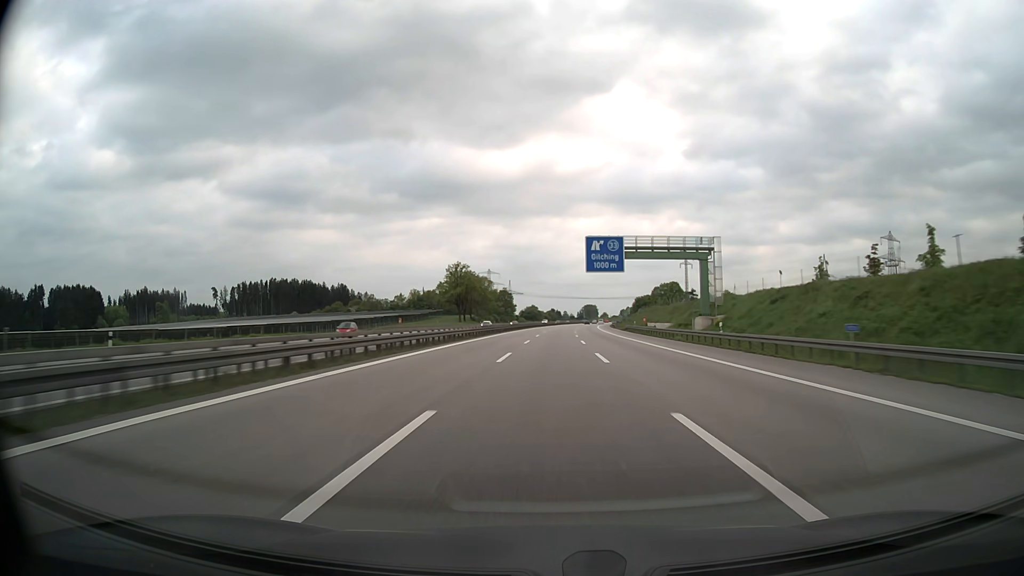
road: motorway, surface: asphalt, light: Day
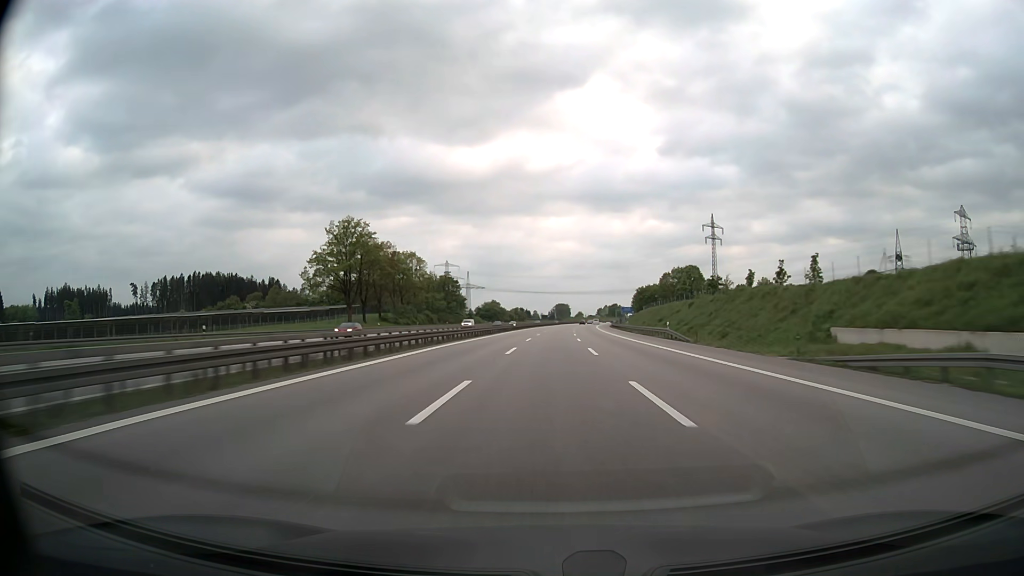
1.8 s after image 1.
(+2.0, +85.5) m; +3°
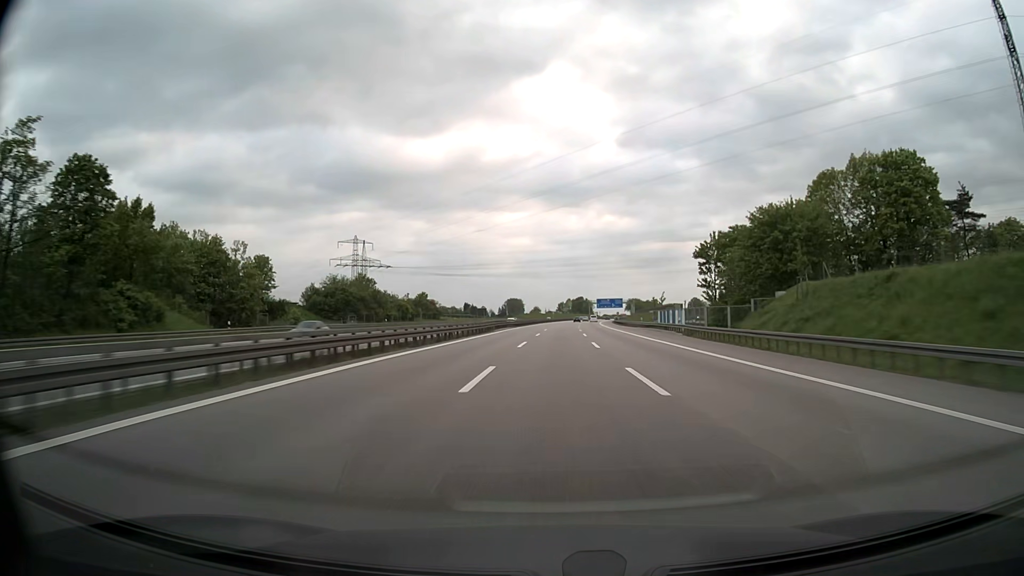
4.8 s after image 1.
(+4.9, +141.0) m; +4°
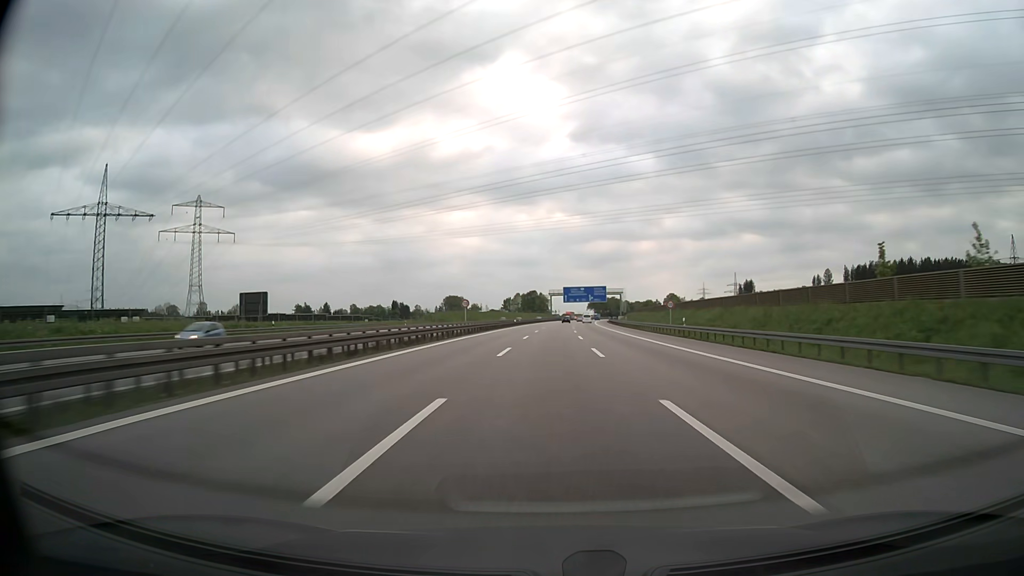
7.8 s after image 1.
(+4.9, +133.0) m; +4°
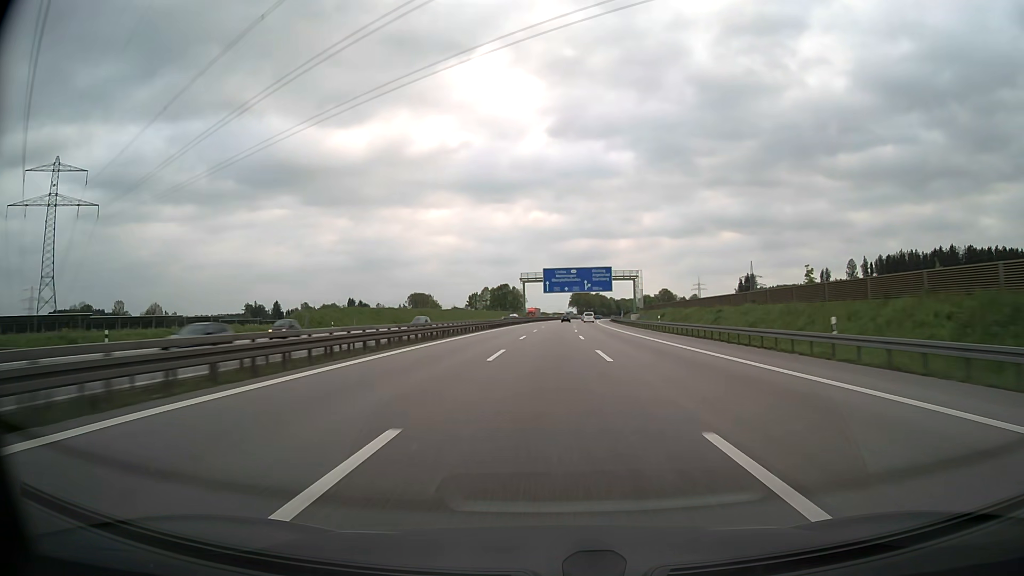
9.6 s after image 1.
(+1.4, +75.2) m; +2°
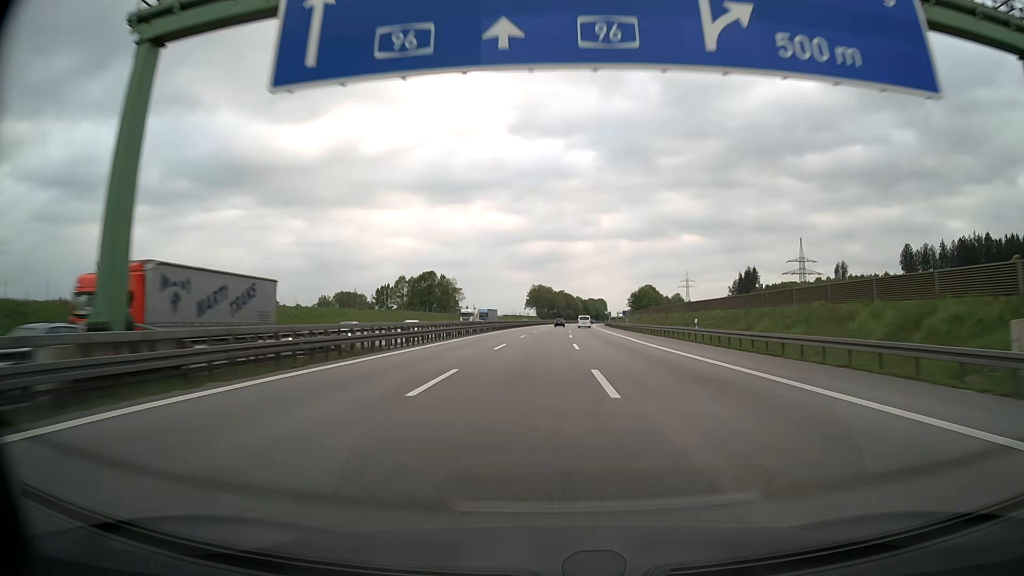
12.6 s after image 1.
(+3.8, +116.3) m; +4°
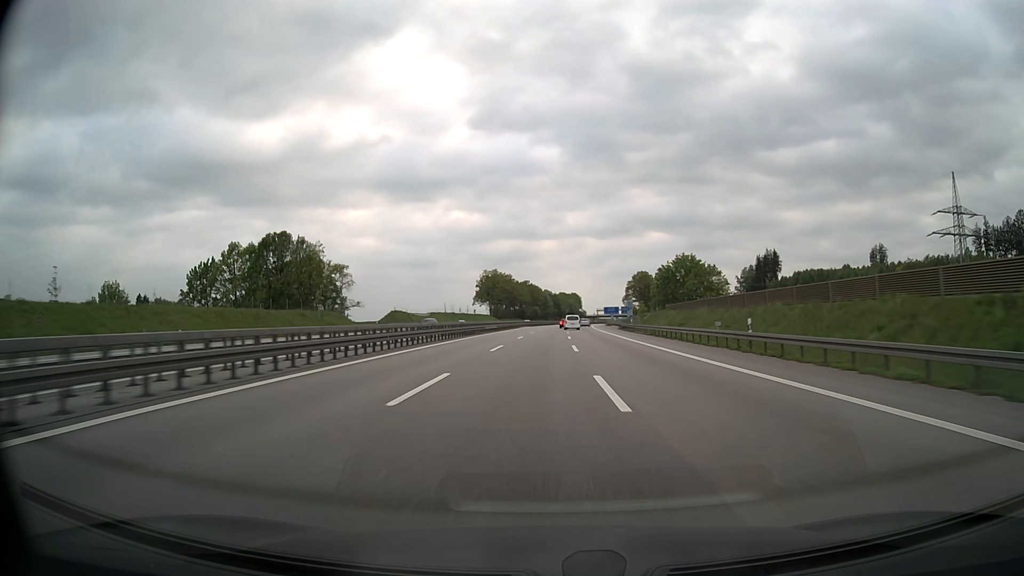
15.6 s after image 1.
(+2.9, +109.6) m; +3°
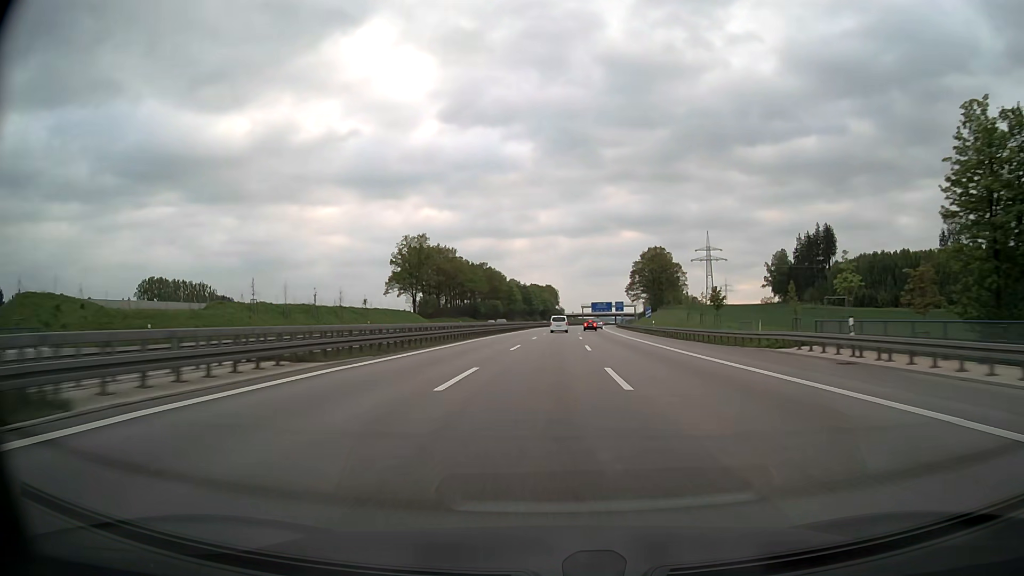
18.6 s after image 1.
(+2.0, +106.5) m; +2°
(0, +10) (0, +20) (0, +30) (0, +40) (+1, +50) (+1, +60) (+2, +70) (+2, +80) (+3, +90) (+3, +100) m
